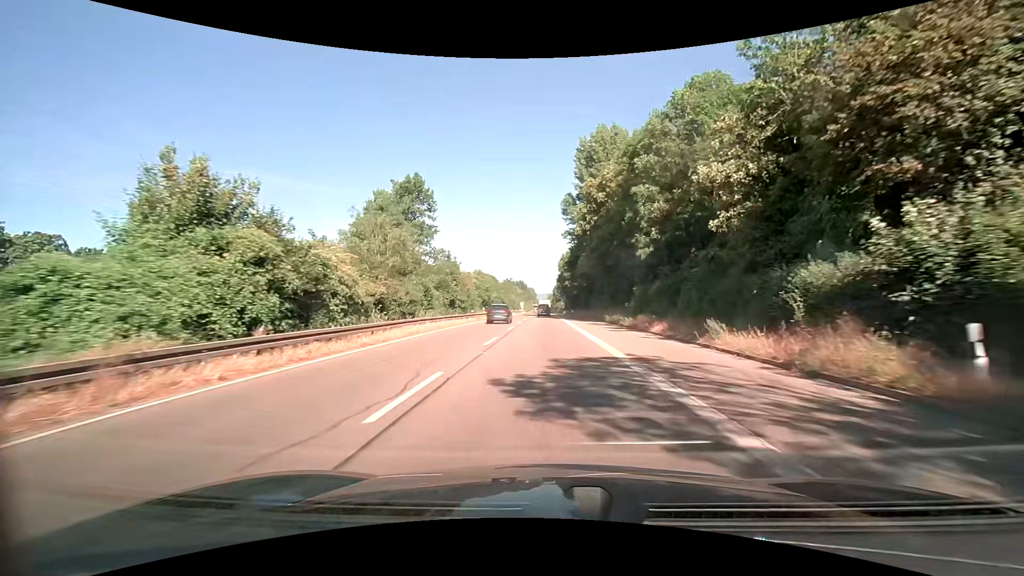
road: trunk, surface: asphalt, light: Day
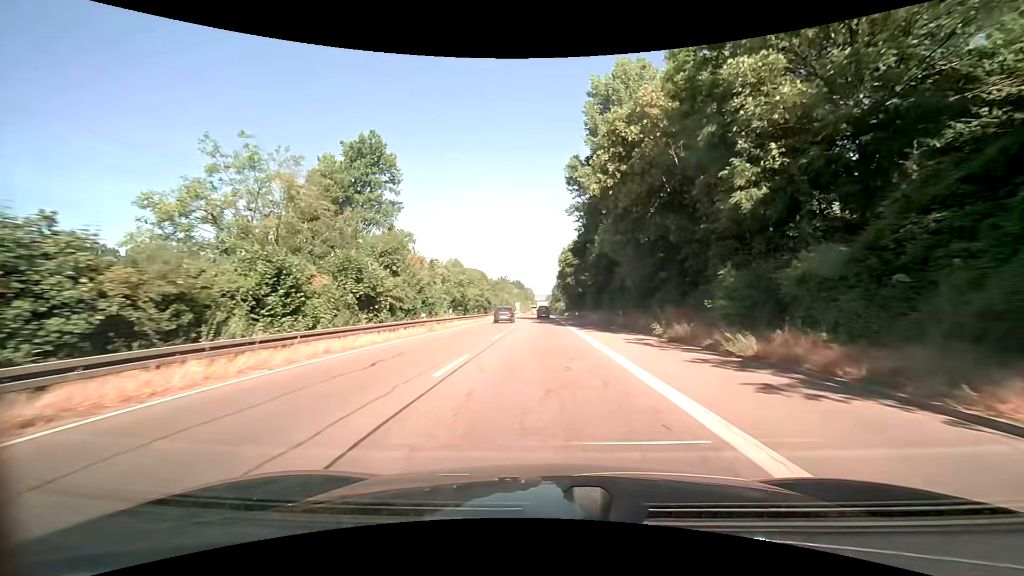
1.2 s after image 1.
(0.0, +19.1) m; 0°
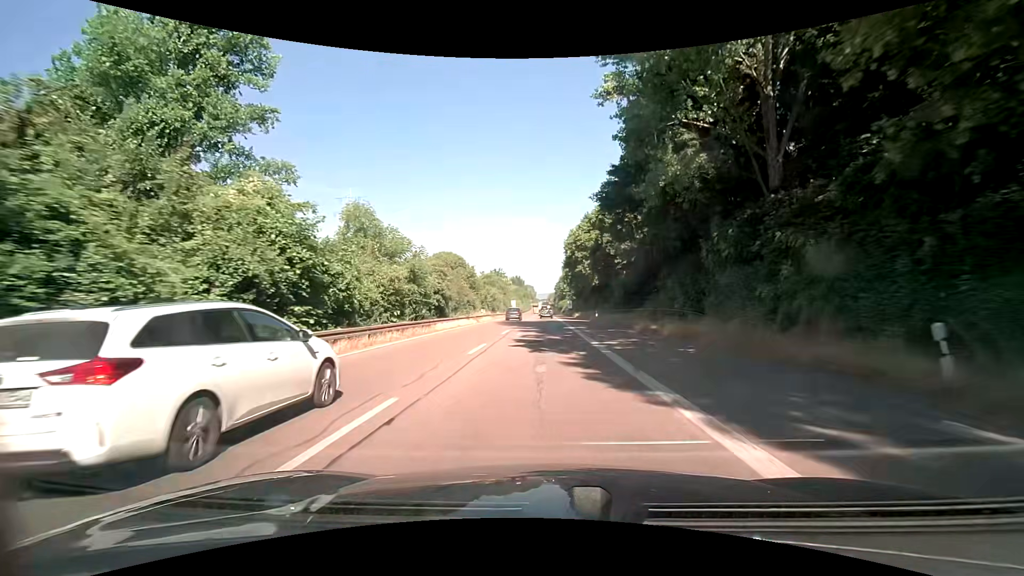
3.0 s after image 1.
(-0.1, +29.4) m; -1°
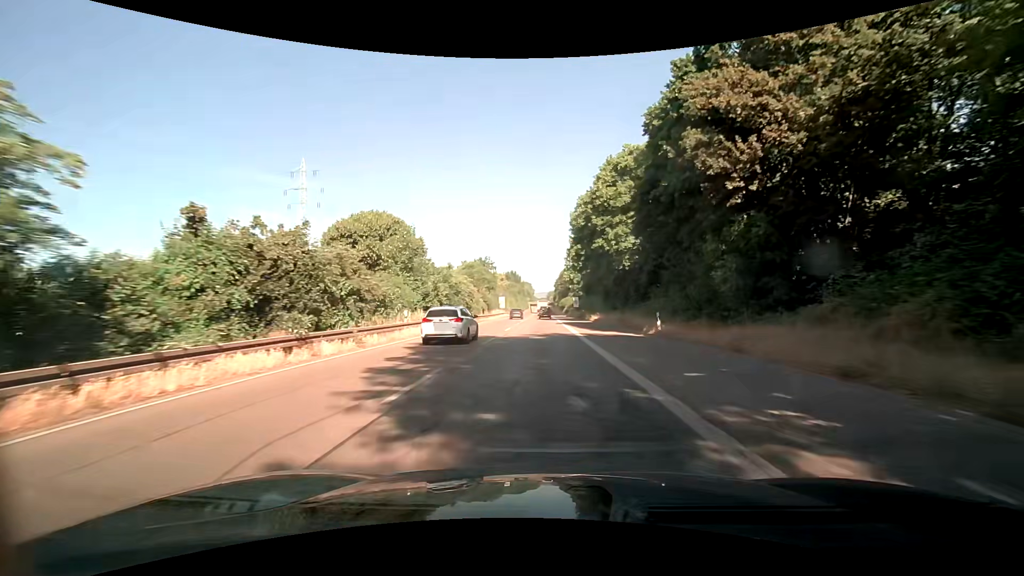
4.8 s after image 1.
(+0.1, +30.6) m; +1°
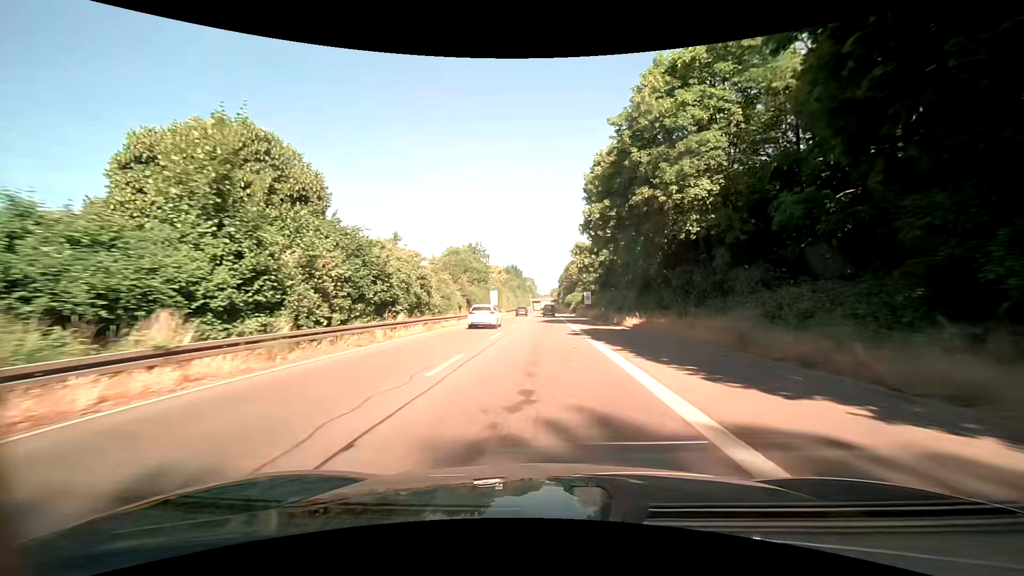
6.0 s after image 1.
(-0.2, +20.9) m; -1°
